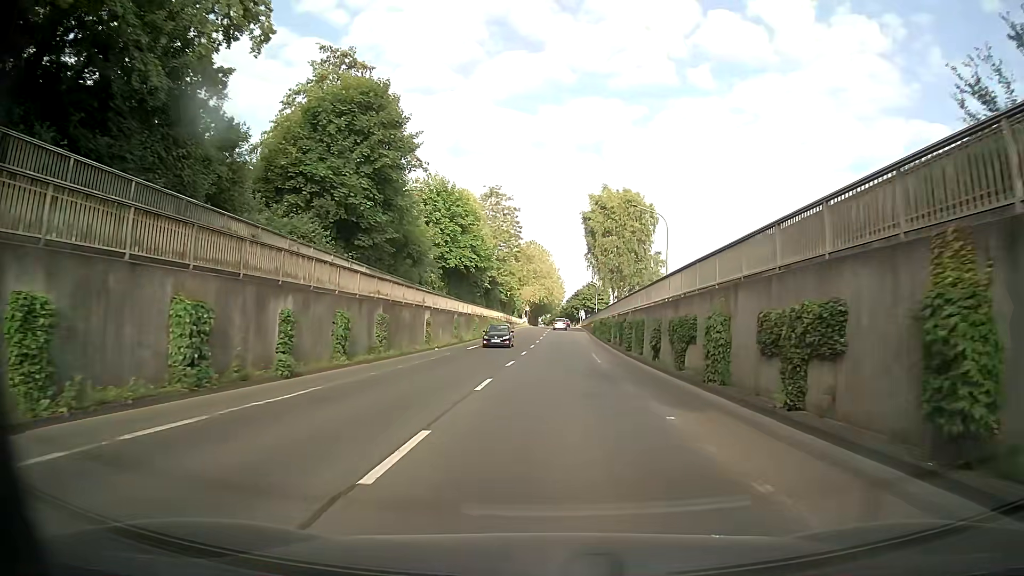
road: secondary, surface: asphalt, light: Day
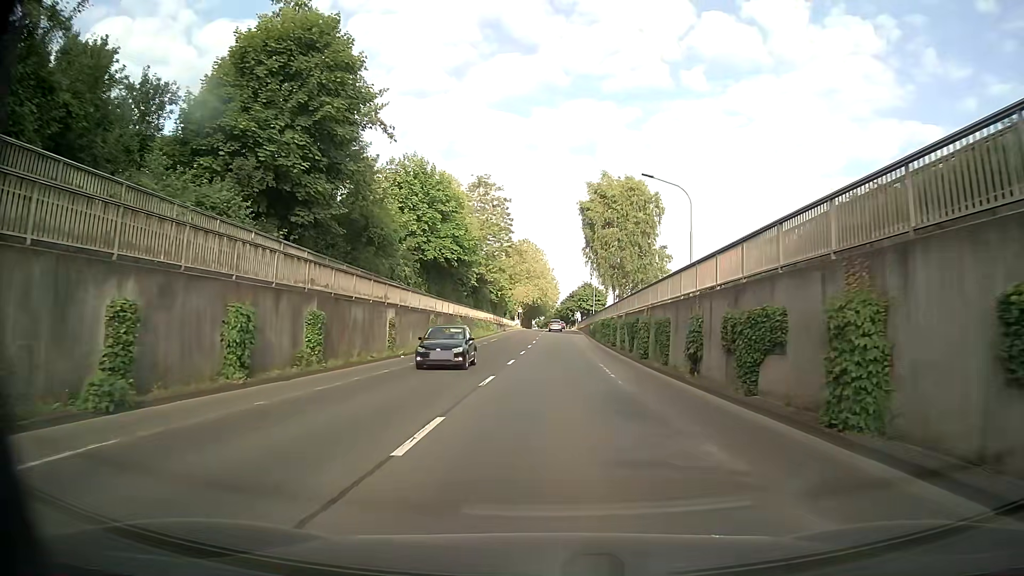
(0.0, +7.6) m; 0°
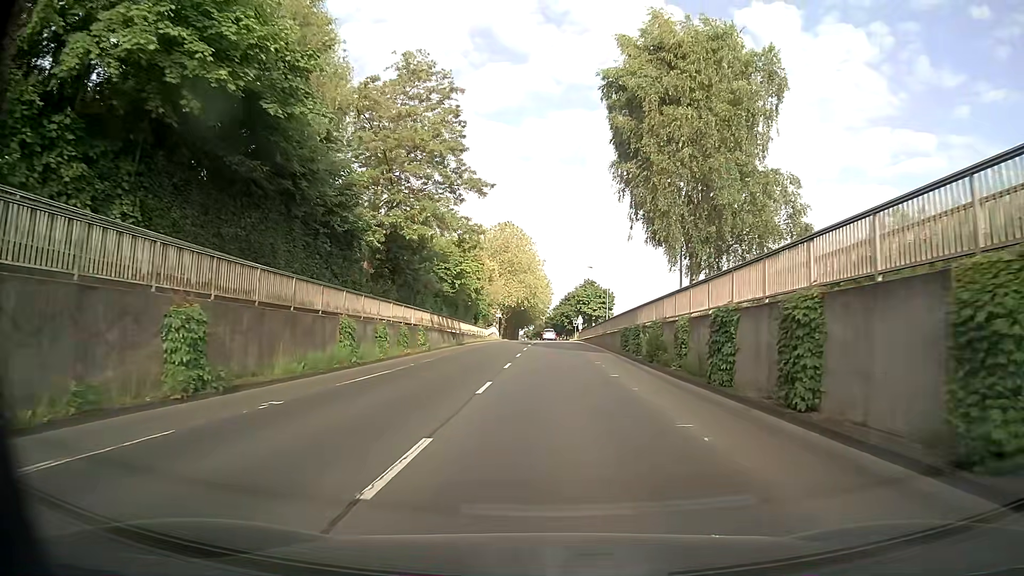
(+0.4, +38.1) m; +1°
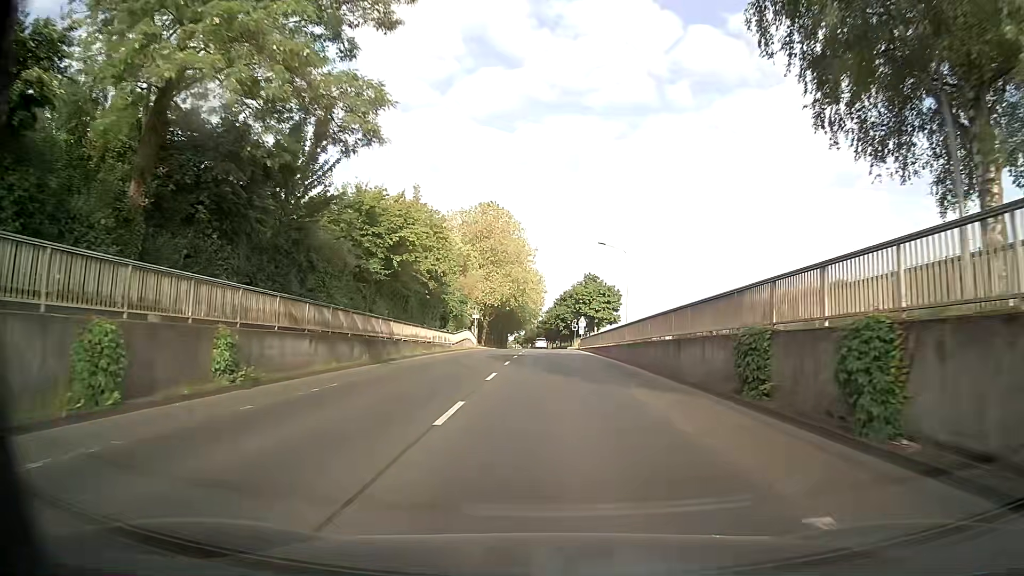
(+0.1, +22.8) m; 0°
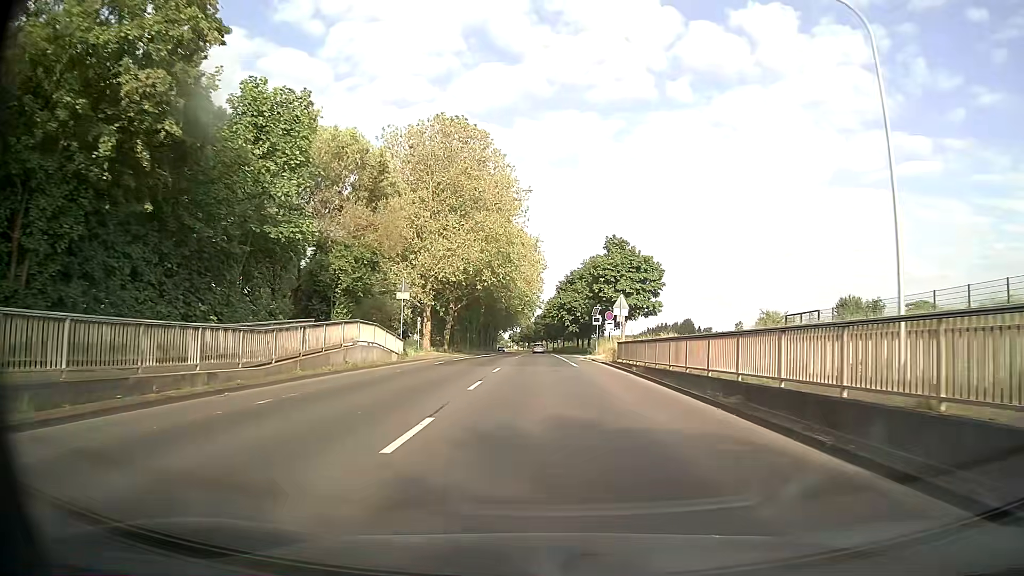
(+0.3, +38.3) m; +1°
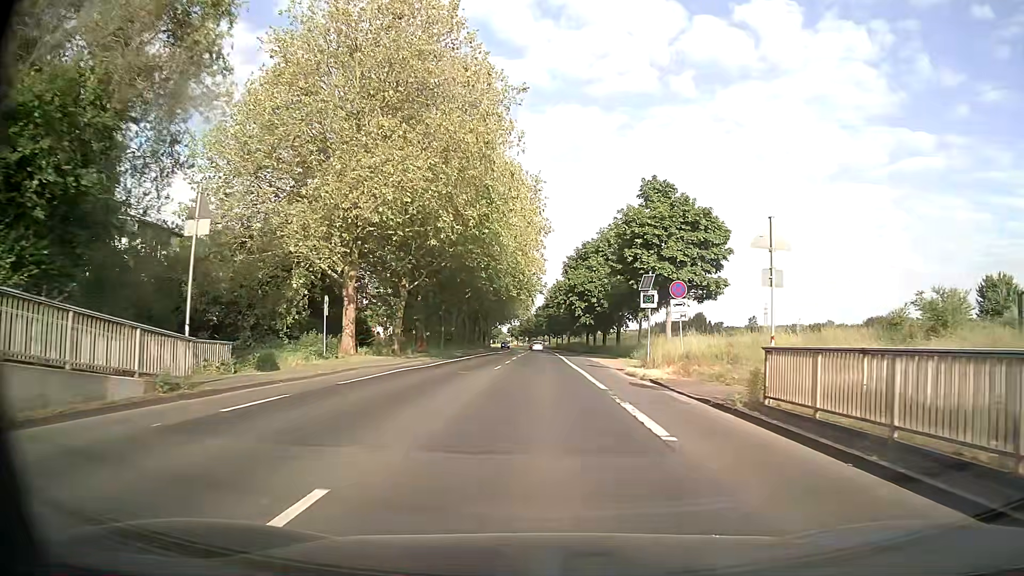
(-0.1, +23.3) m; 0°
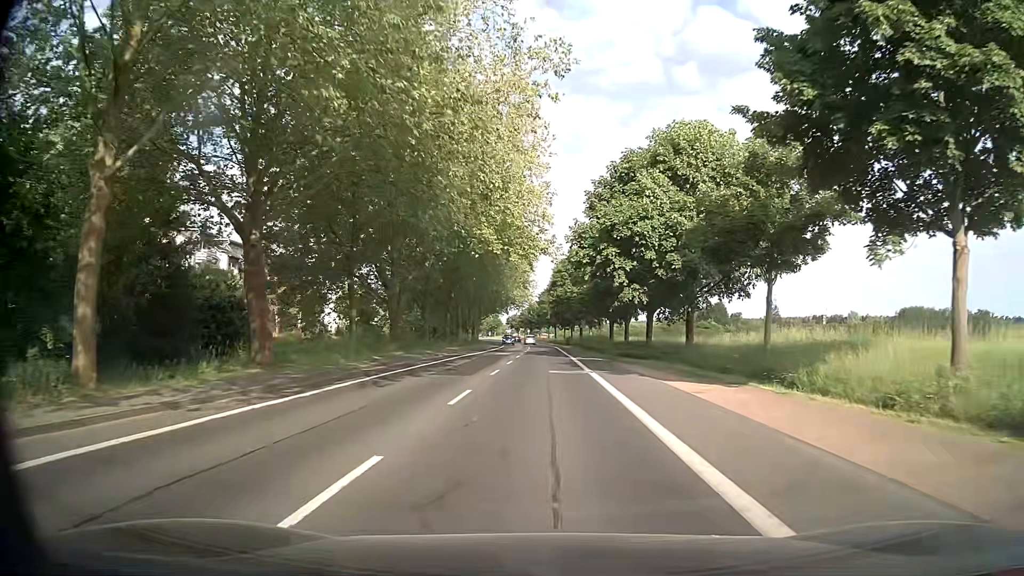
(0.0, +31.4) m; 0°
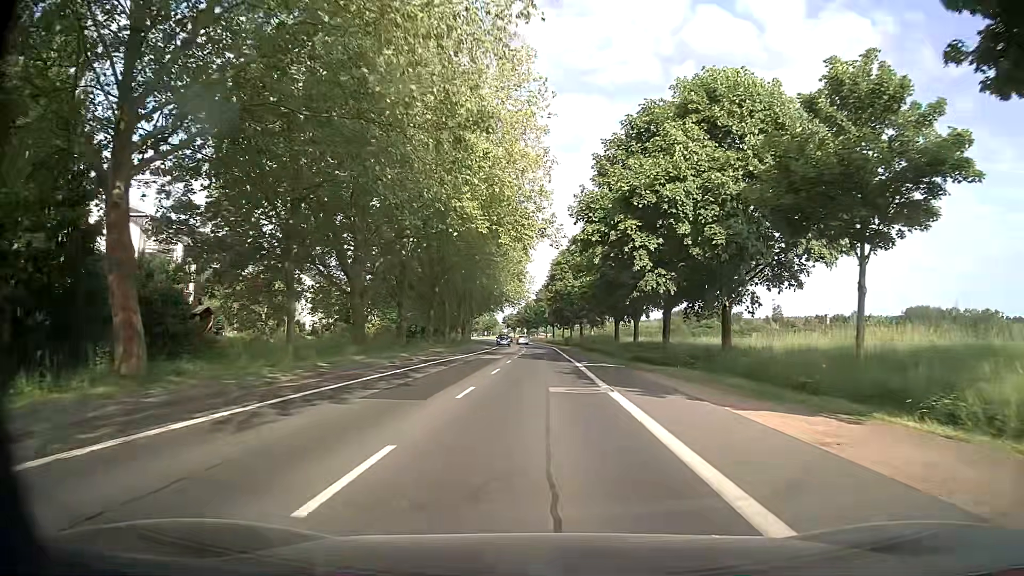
(+0.1, +7.9) m; +1°
(0, +10) (0, +20) (0, +30) (0, +40) (0, +50) (-1, +60) (-1, +70) (-1, +80) (-2, +90) (-3, +100) m
